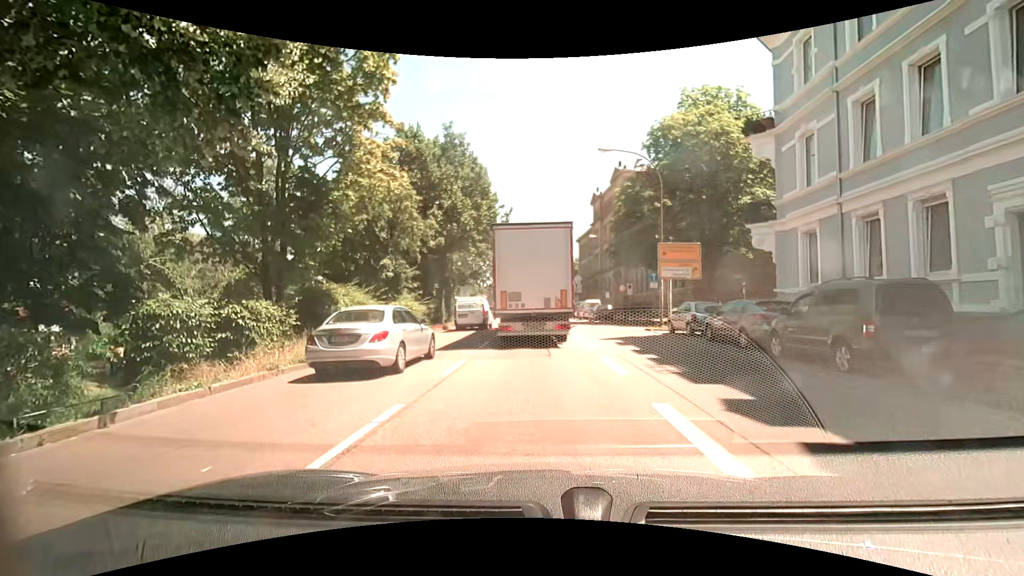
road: primary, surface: asphalt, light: Day
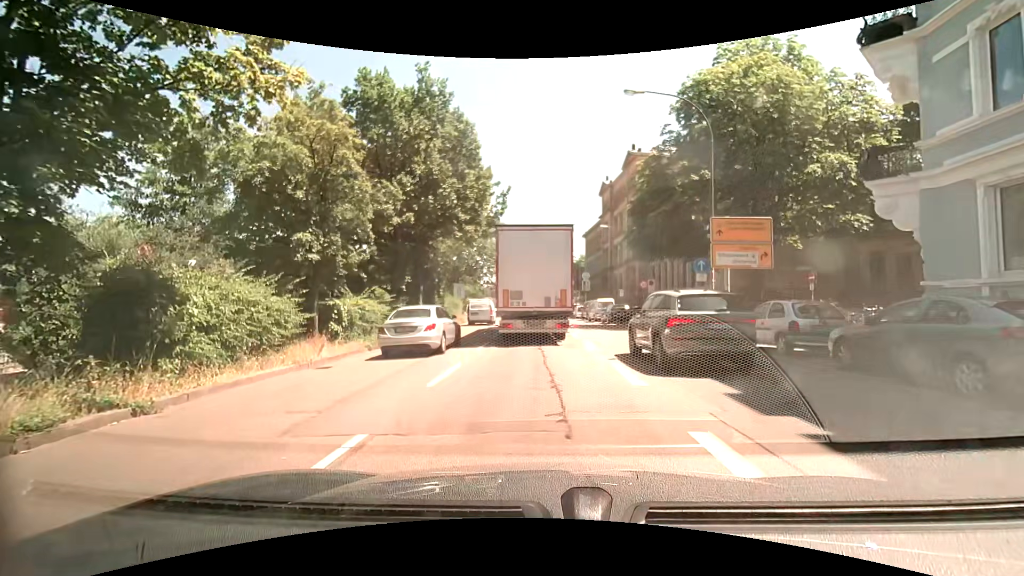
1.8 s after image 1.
(+0.1, +7.5) m; -1°
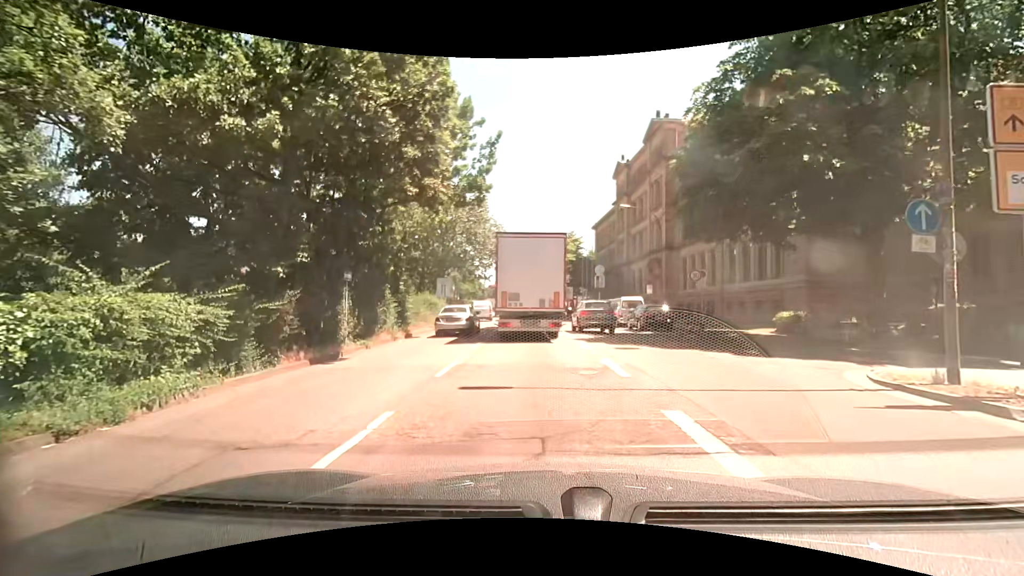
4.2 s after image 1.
(+0.1, +11.2) m; +2°
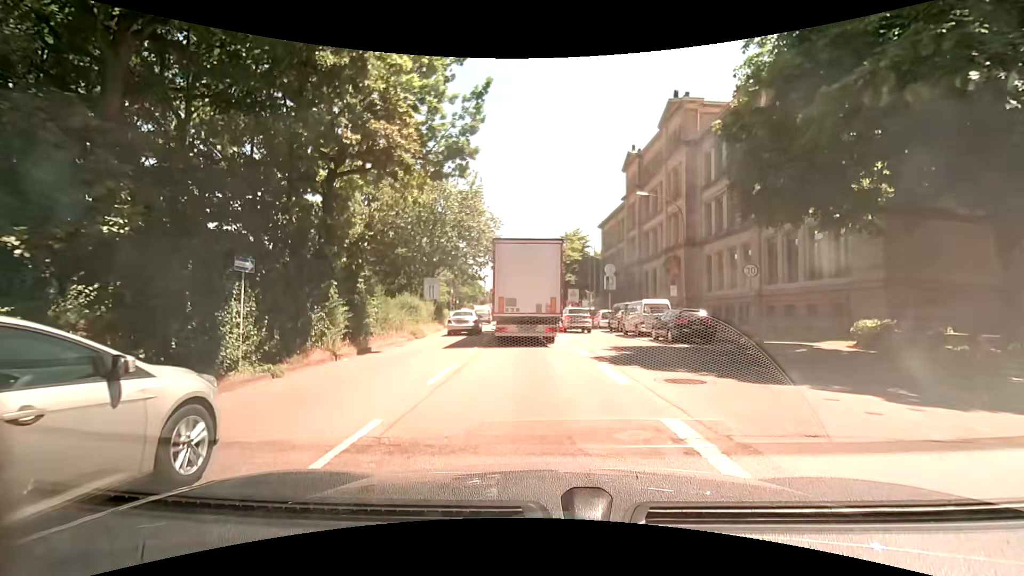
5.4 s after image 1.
(-0.1, +6.1) m; -2°
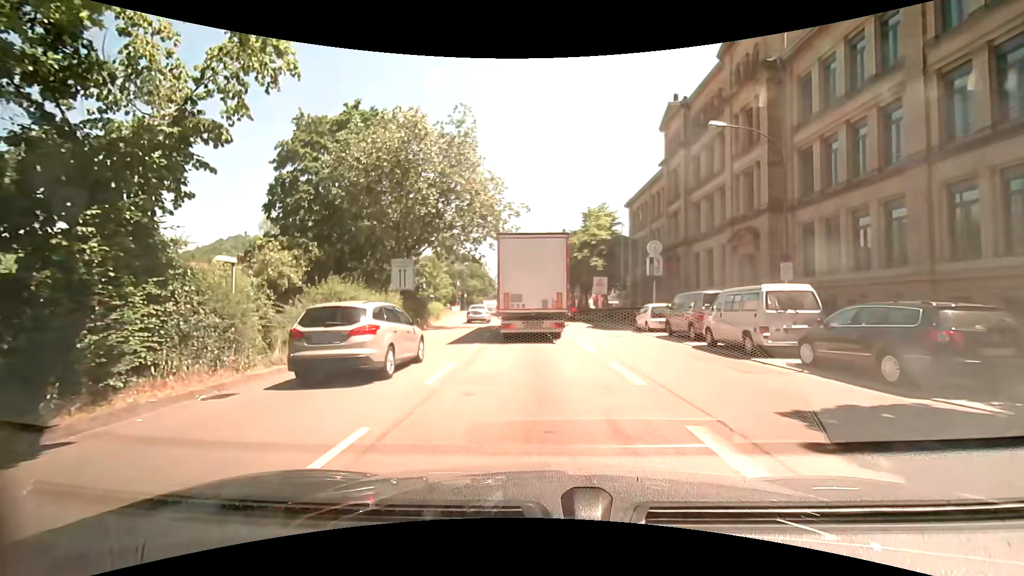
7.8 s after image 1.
(-0.1, +12.5) m; 0°
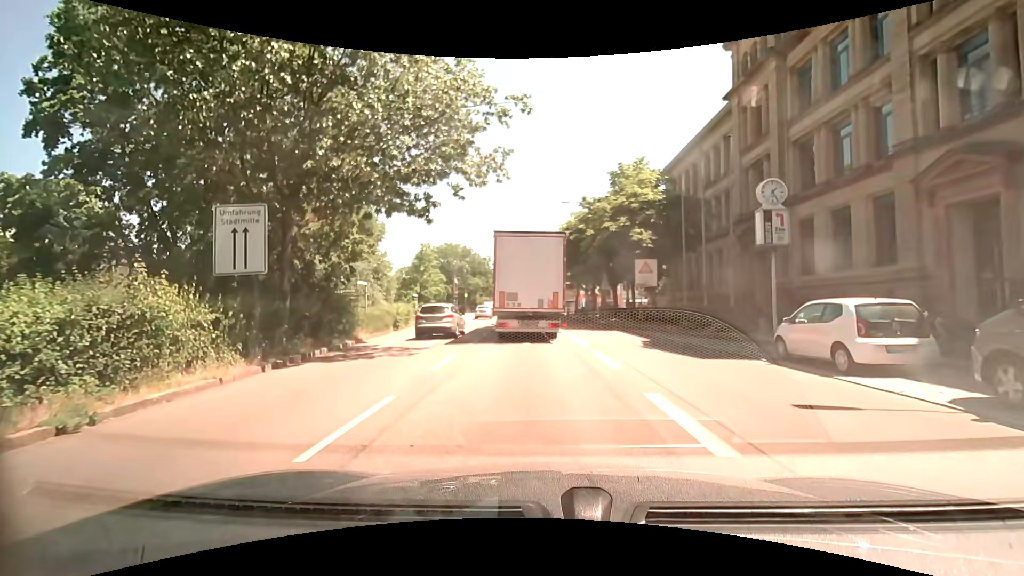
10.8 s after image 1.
(-0.5, +16.1) m; -2°
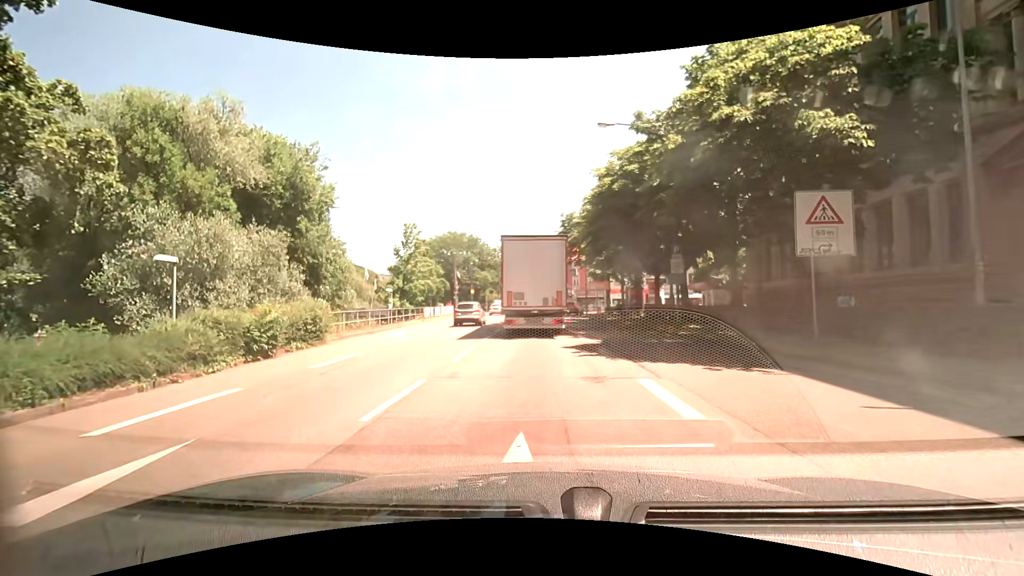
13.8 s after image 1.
(-0.4, +16.8) m; -2°
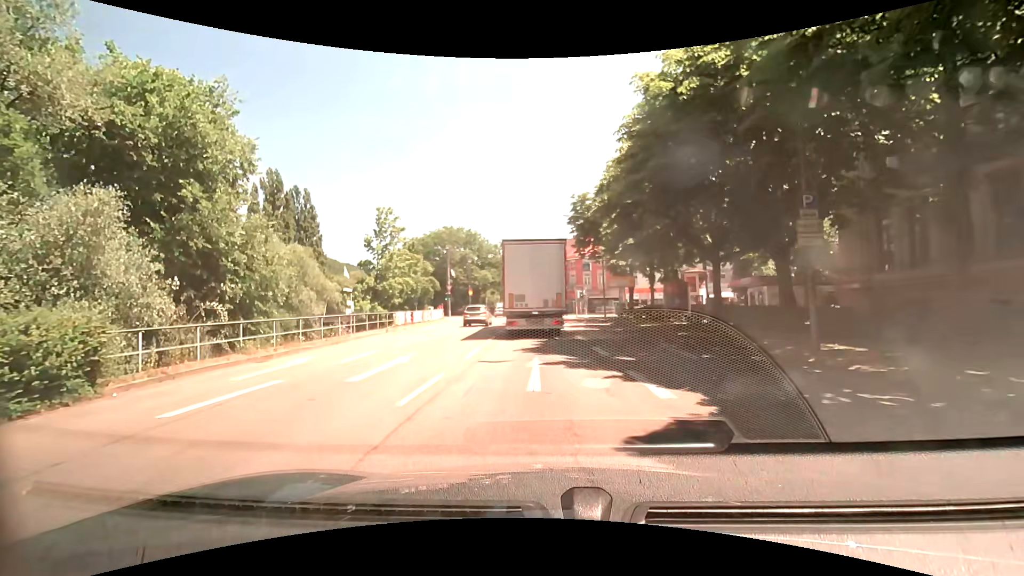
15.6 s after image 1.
(-0.2, +10.9) m; -2°
